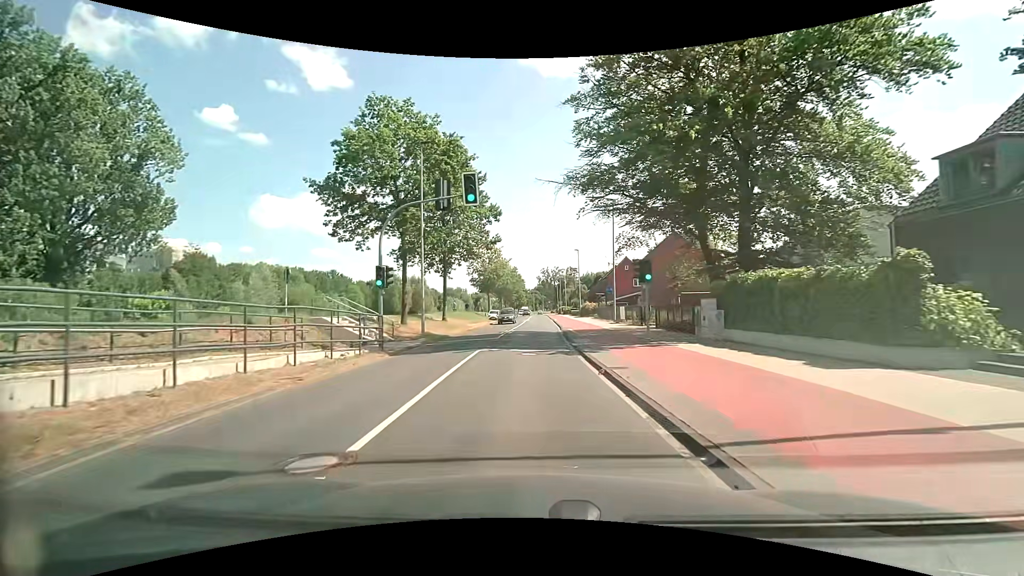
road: secondary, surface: asphalt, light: Day
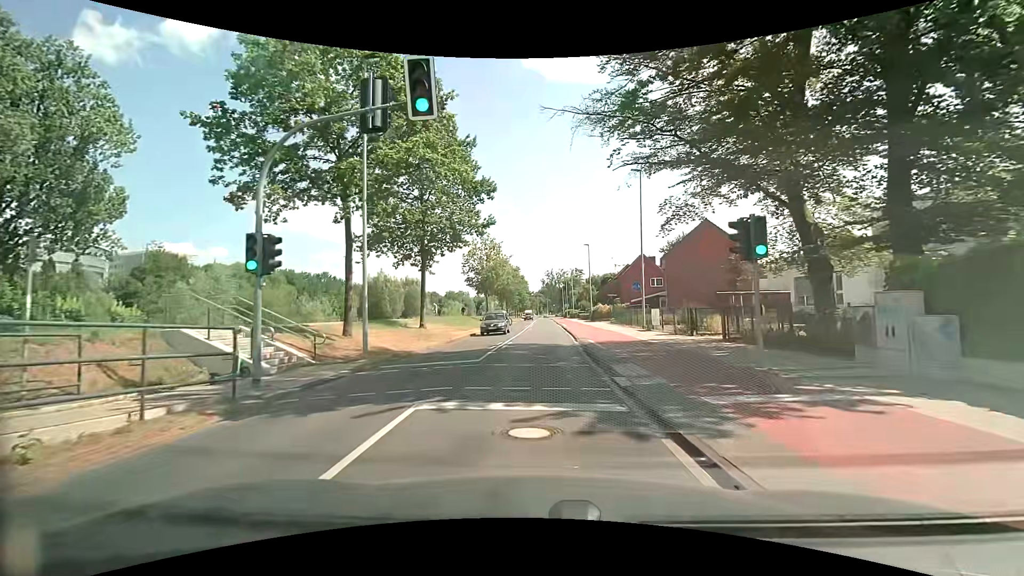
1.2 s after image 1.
(-0.1, +9.4) m; -1°
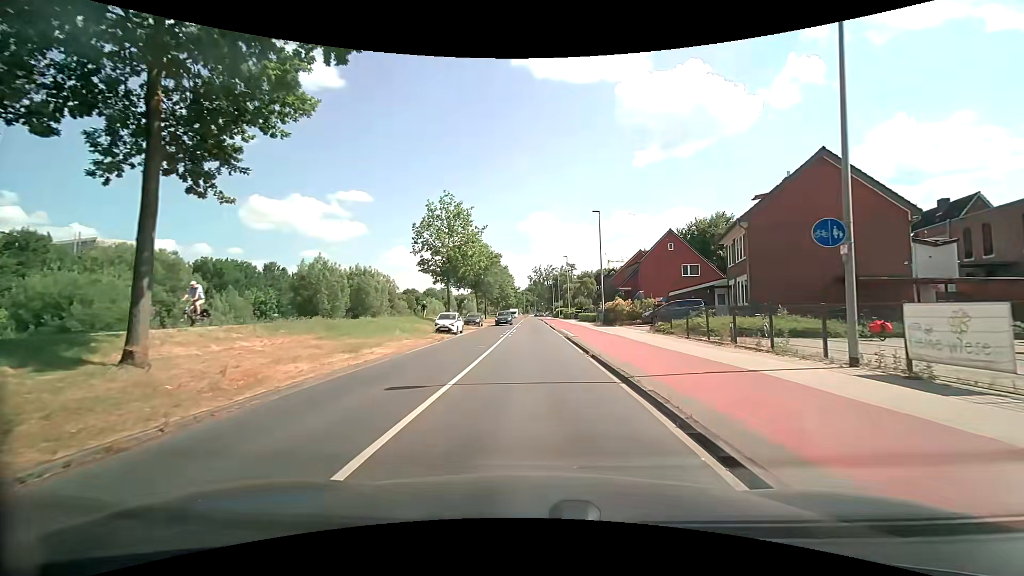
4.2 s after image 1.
(+0.2, +21.8) m; +1°
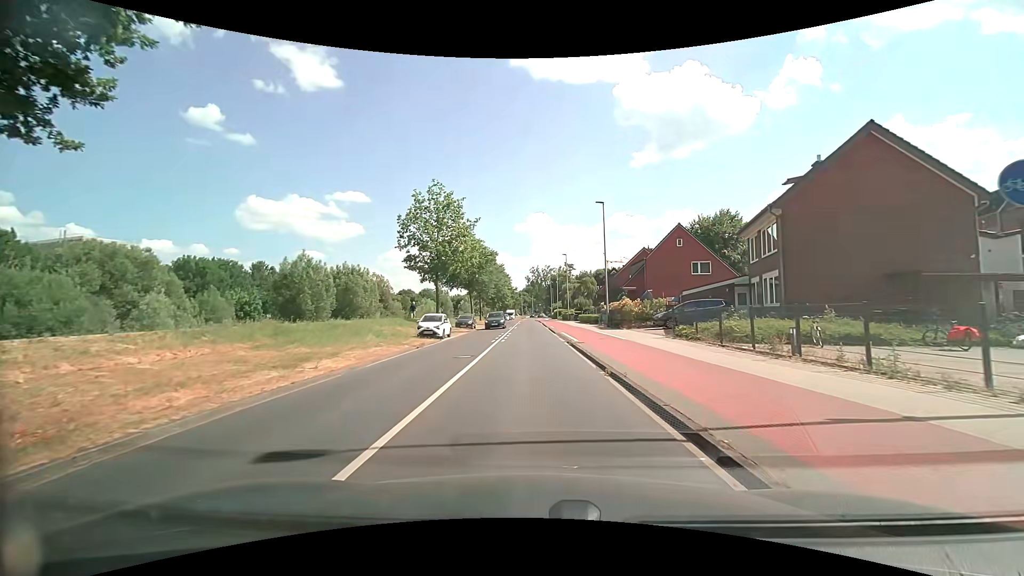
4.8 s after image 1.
(0.0, +4.2) m; +1°
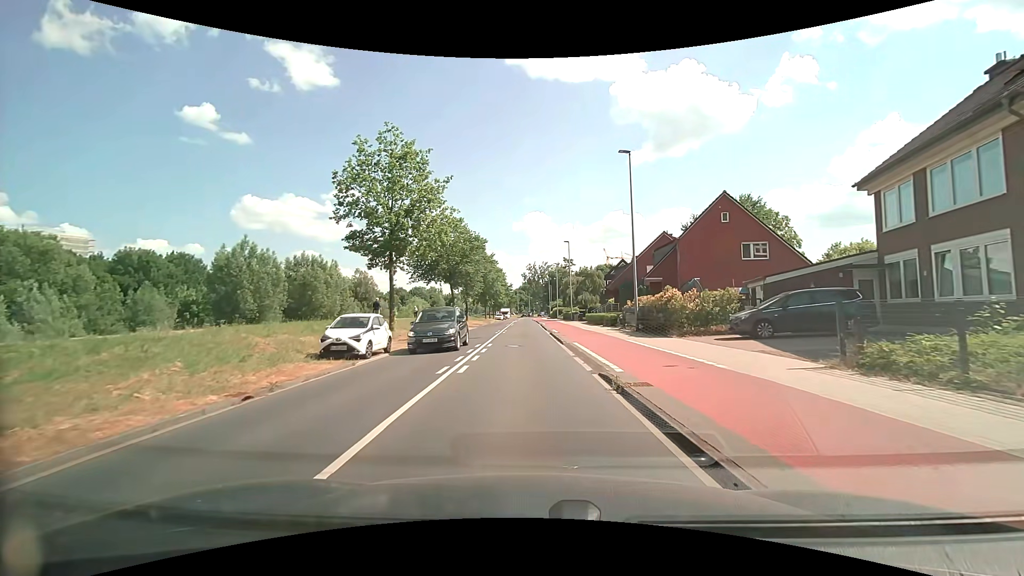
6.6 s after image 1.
(-0.1, +12.7) m; 0°
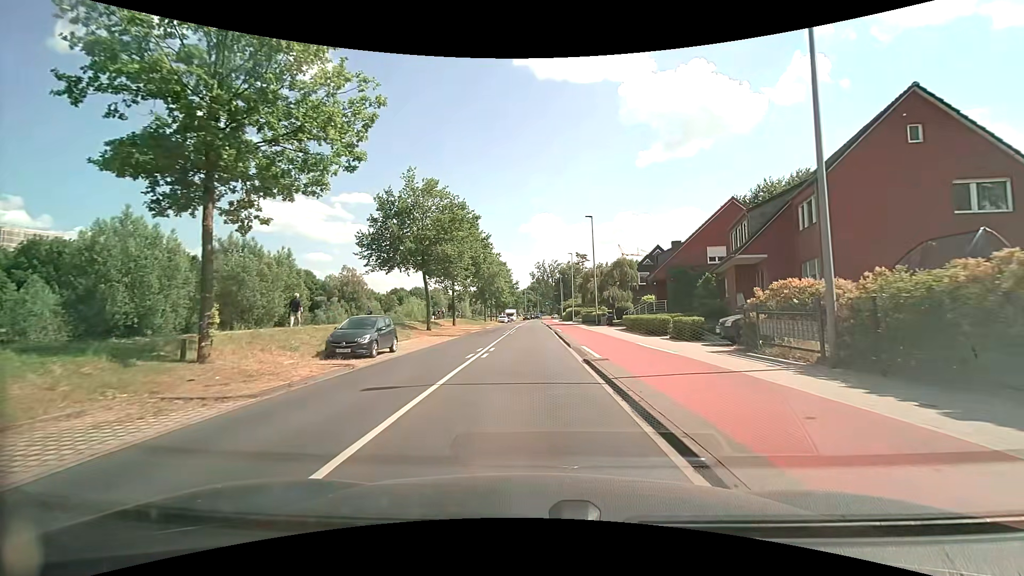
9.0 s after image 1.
(-0.1, +17.5) m; -1°
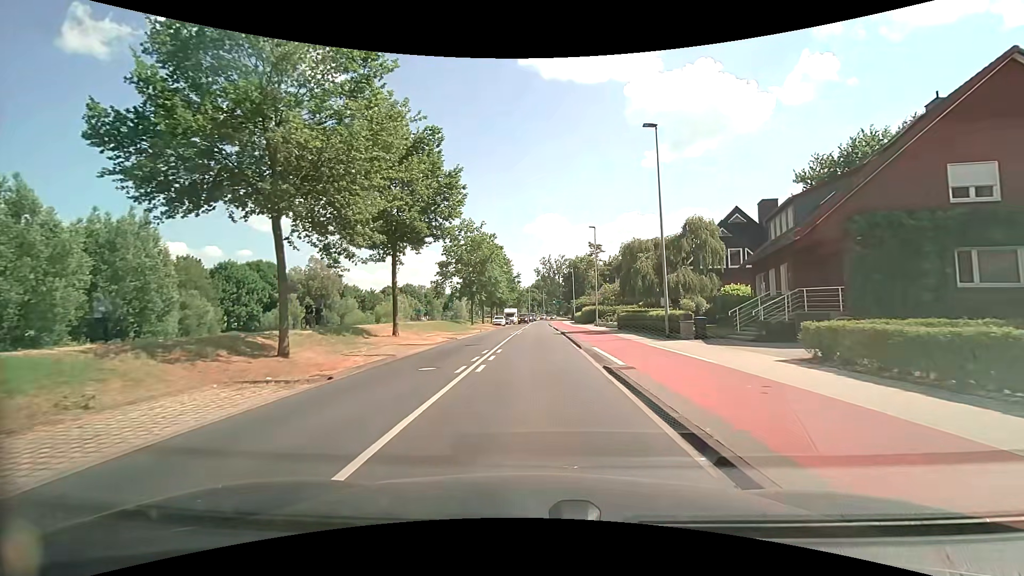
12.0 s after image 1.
(-0.2, +22.8) m; -1°
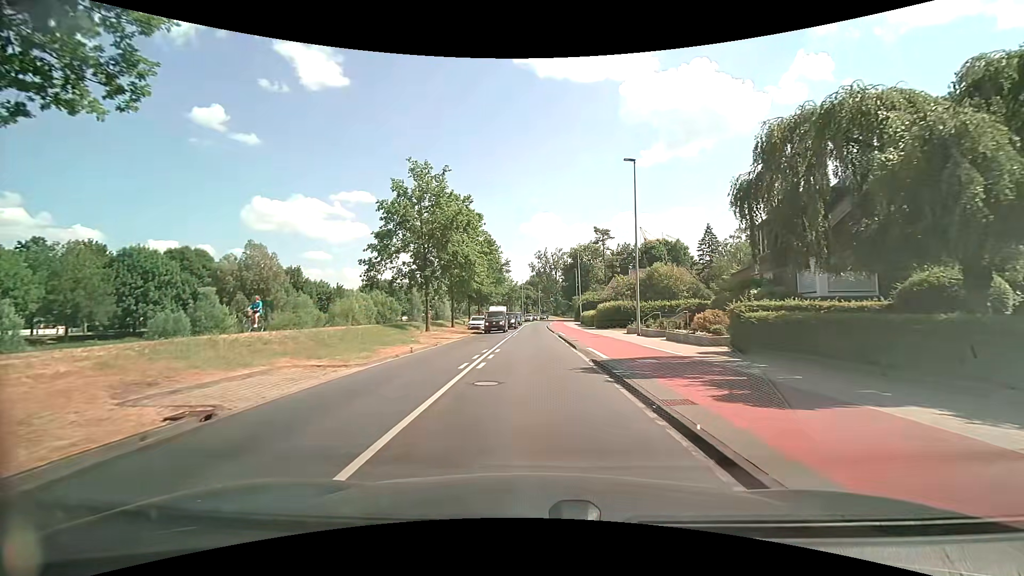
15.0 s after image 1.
(+0.1, +22.6) m; +1°
(0, +10) (0, +20) (0, +30) (0, +40) (0, +50) (0, +60) (0, +70) (0, +80) (+1, +90) (+1, +100) m
